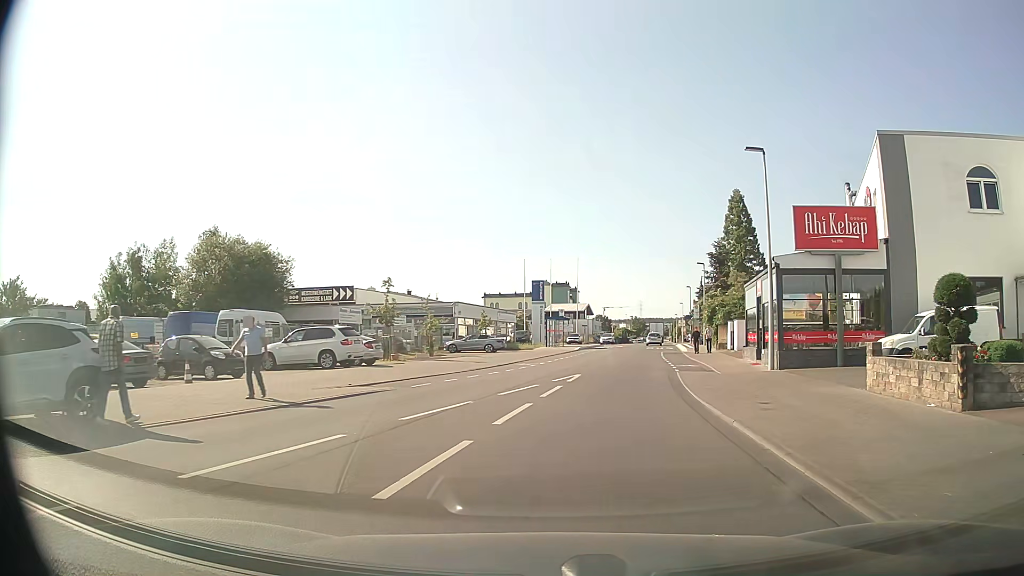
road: tertiary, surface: asphalt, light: Day
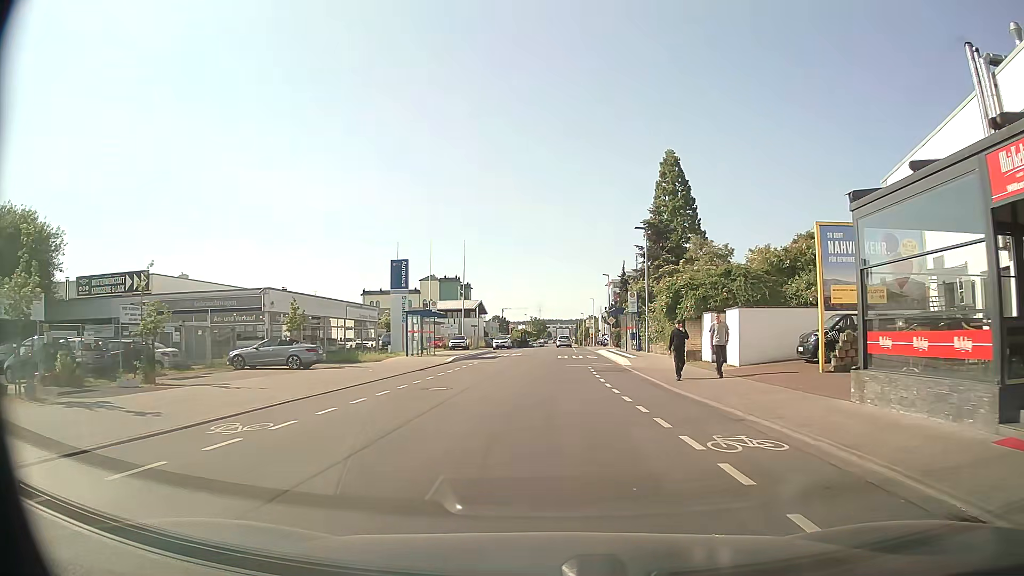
(+2.2, +21.4) m; +9°
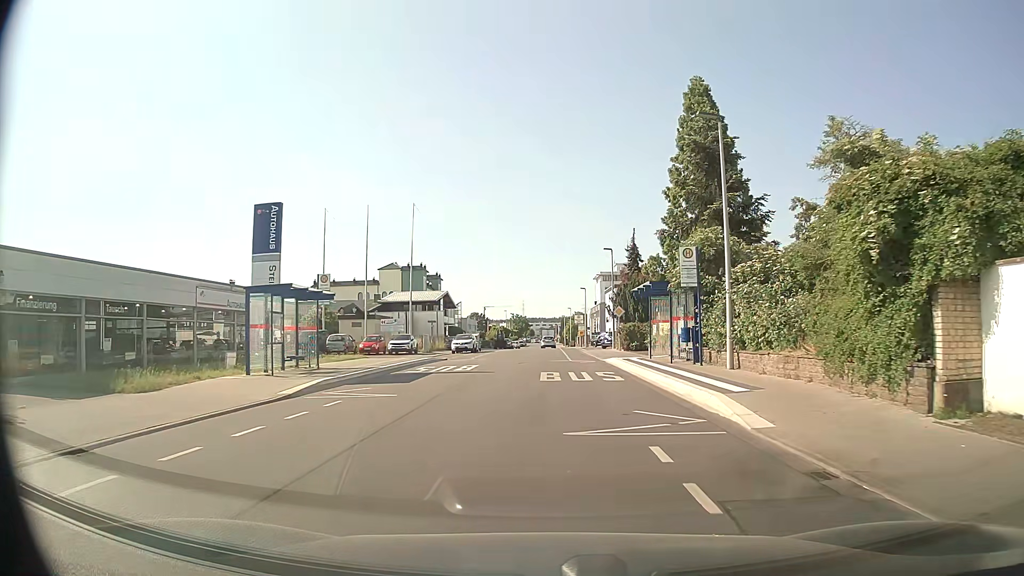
(+0.5, +21.3) m; +2°
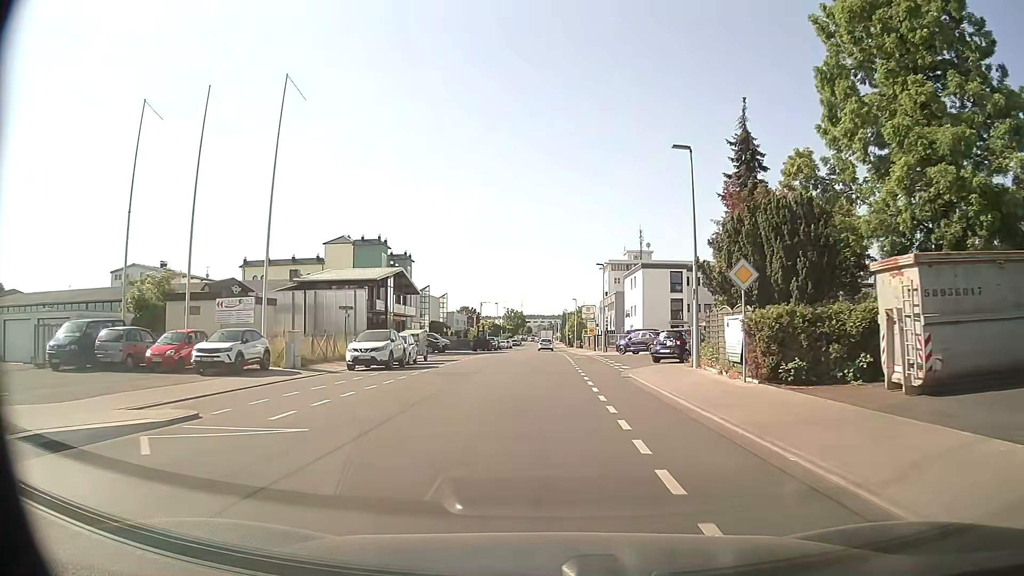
(0.0, +29.5) m; 0°
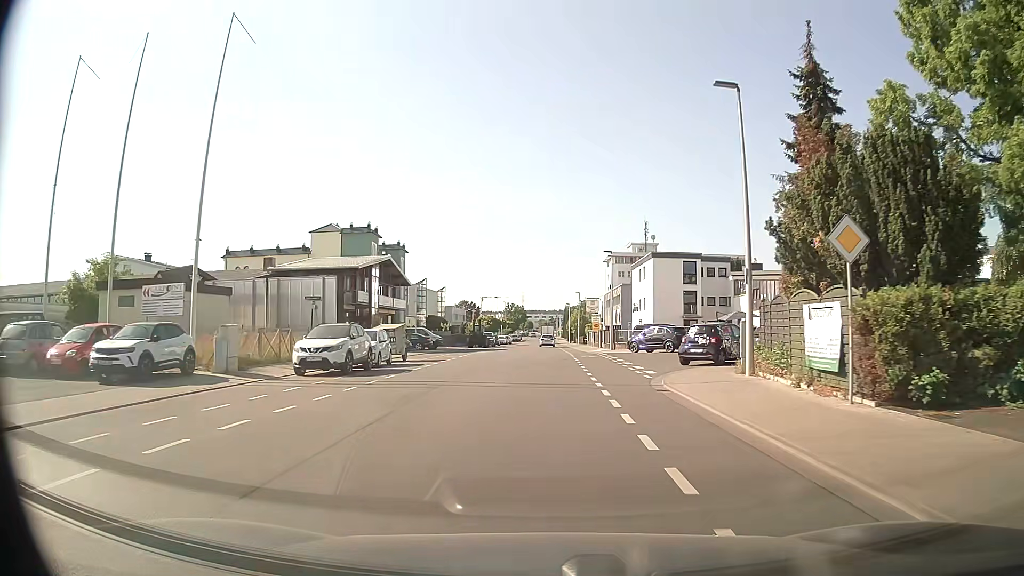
(0.0, +6.1) m; -1°
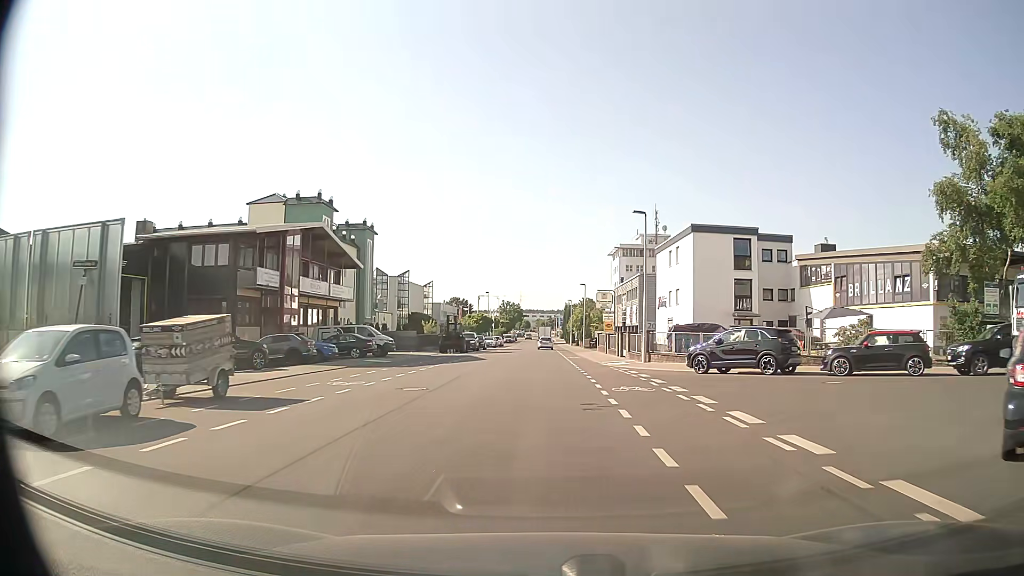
(+0.1, +18.5) m; 0°
(0, +10) (0, +20) (0, +30) (+1, +40) (+2, +50) (+2, +60) (+1, +70) (0, +80) (0, +90) (0, +100) m
